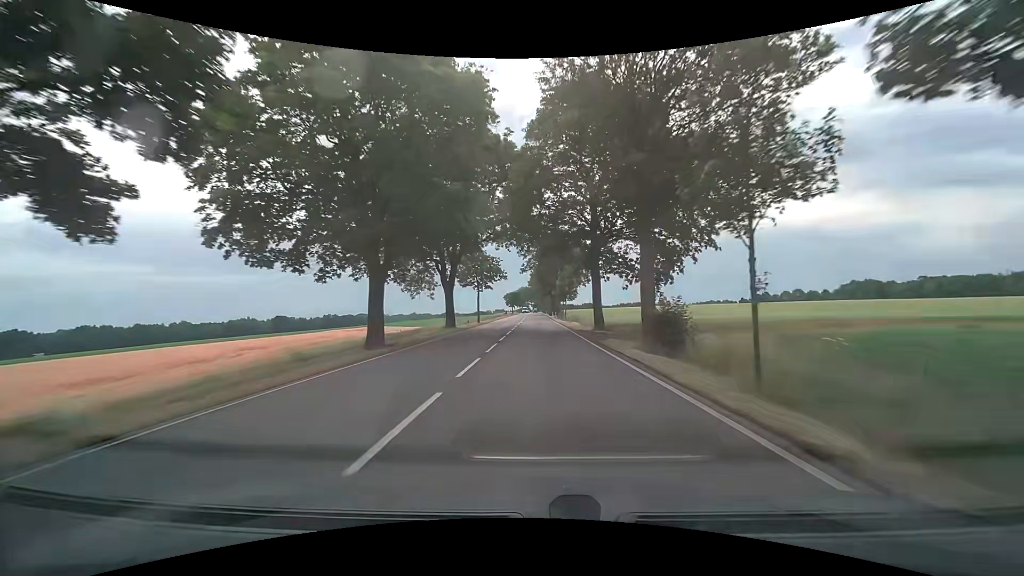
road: secondary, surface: asphalt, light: Day
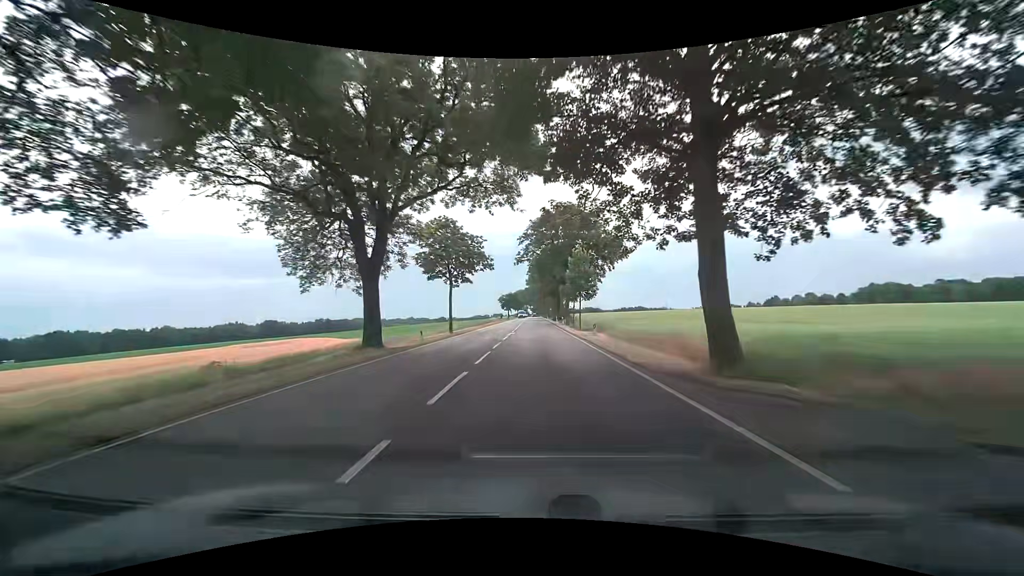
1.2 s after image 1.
(-0.1, +21.1) m; -1°
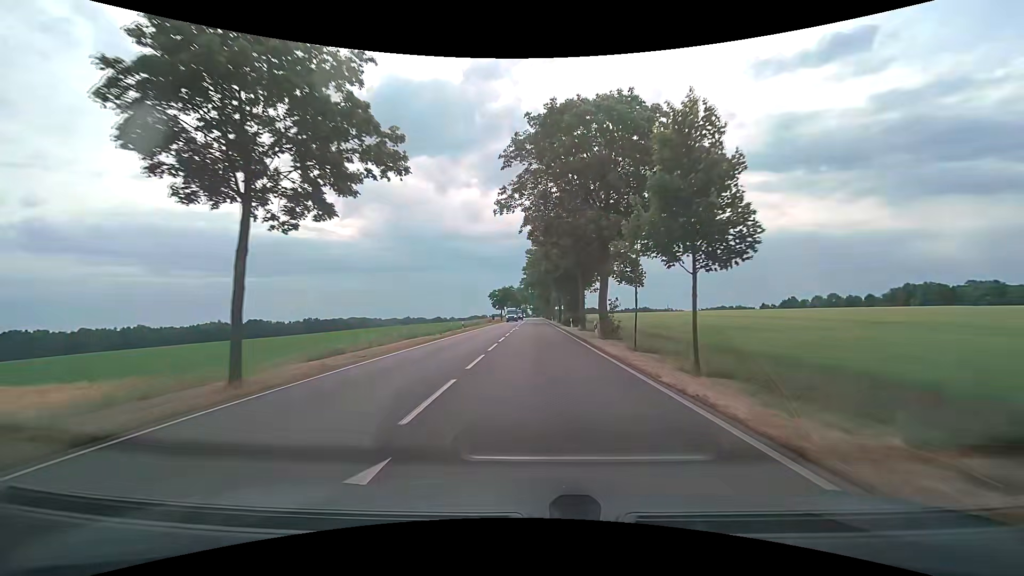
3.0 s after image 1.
(+0.3, +31.4) m; +1°
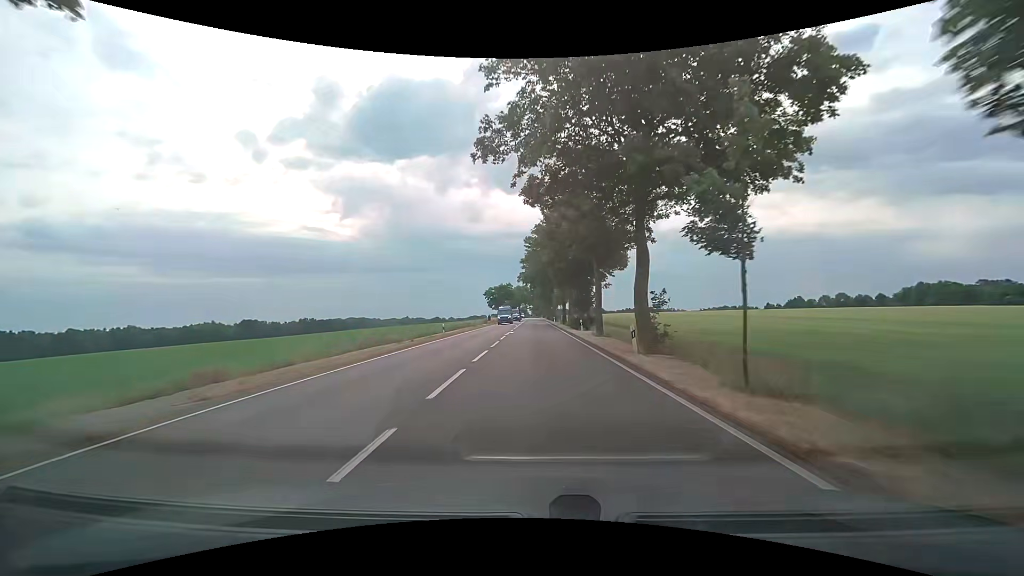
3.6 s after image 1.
(0.0, +10.4) m; -1°
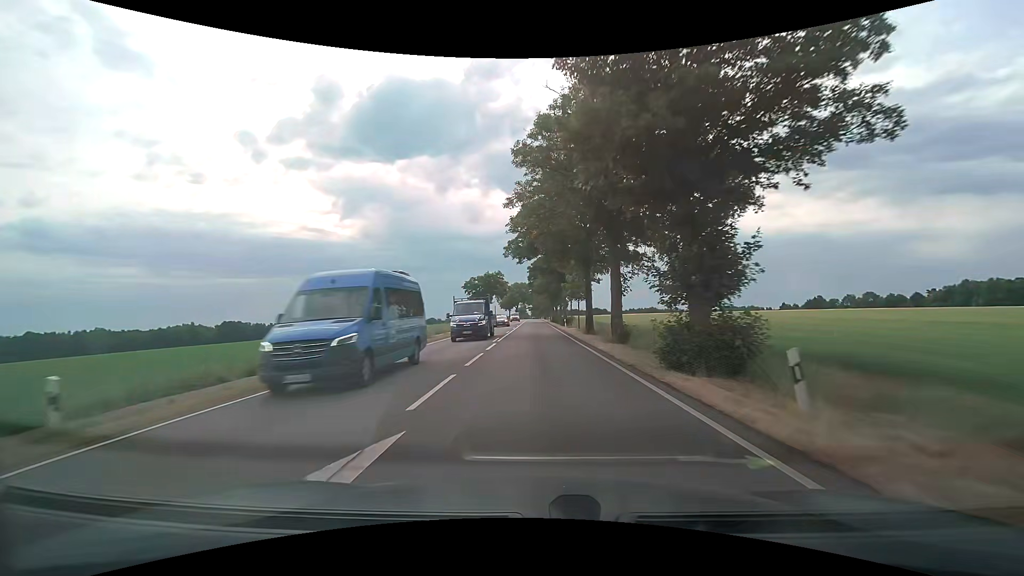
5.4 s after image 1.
(+0.1, +31.1) m; 0°
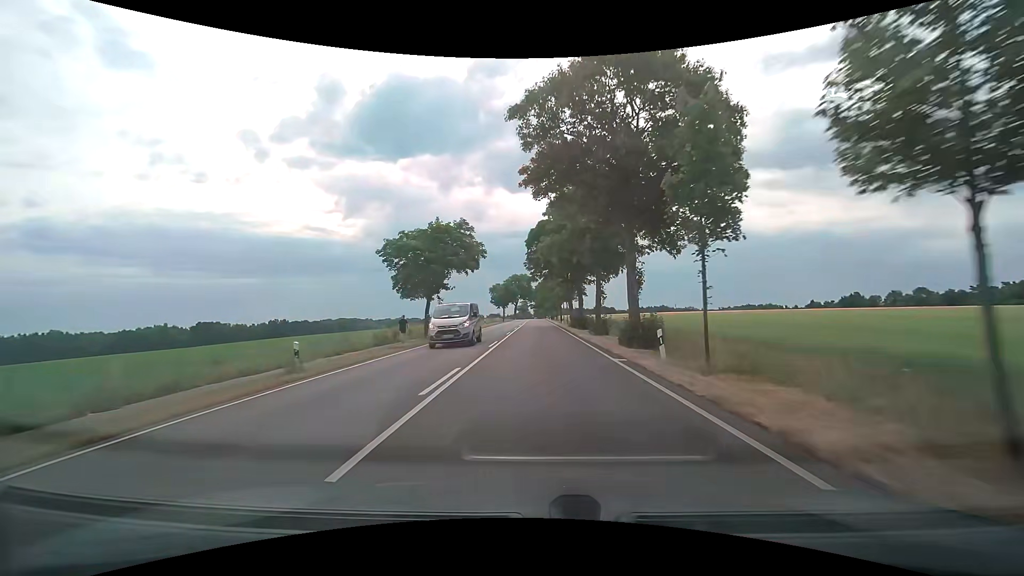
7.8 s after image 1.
(-0.1, +41.3) m; 0°
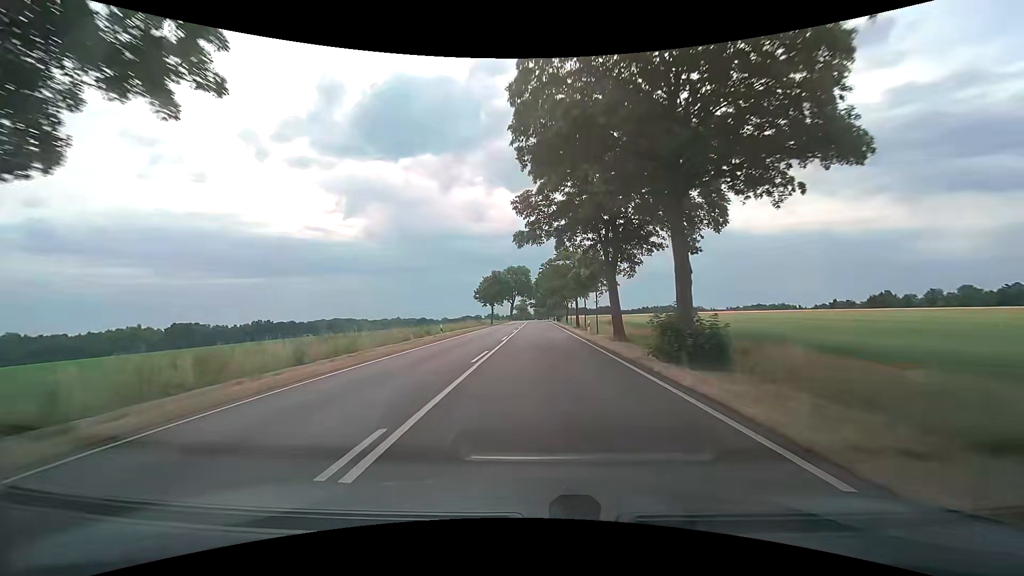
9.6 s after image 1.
(0.0, +30.9) m; 0°
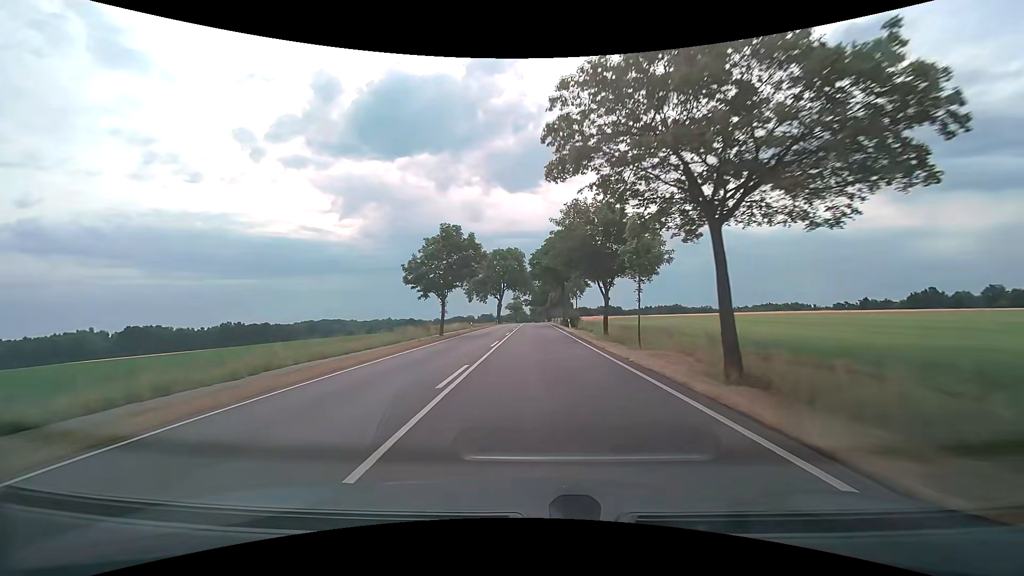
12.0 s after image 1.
(-0.2, +41.2) m; 0°
(0, +10) (0, +20) (0, +30) (0, +40) (0, +50) (0, +60) (0, +70) (0, +80) (0, +90) (0, +100) m
